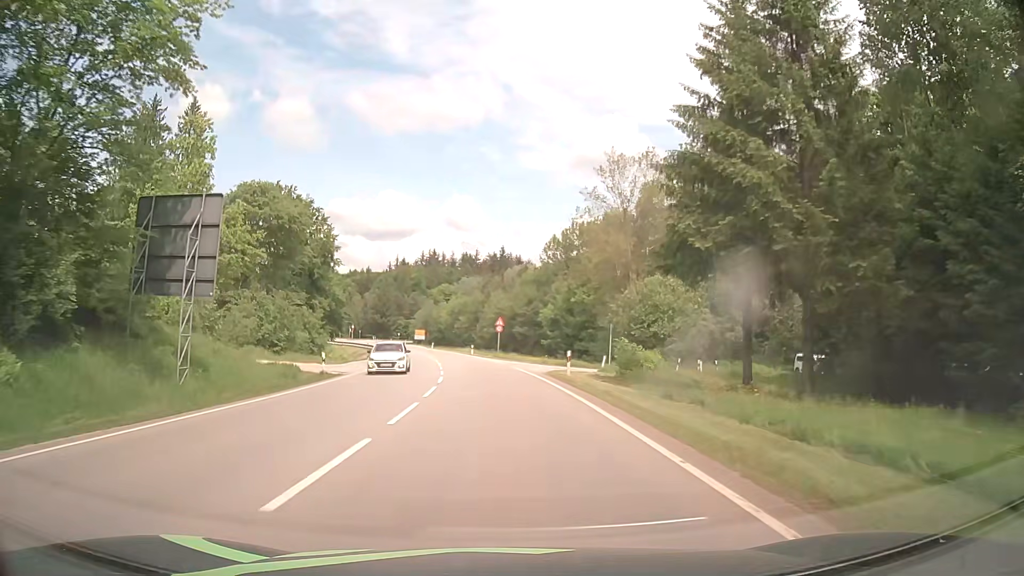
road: secondary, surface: asphalt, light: Day
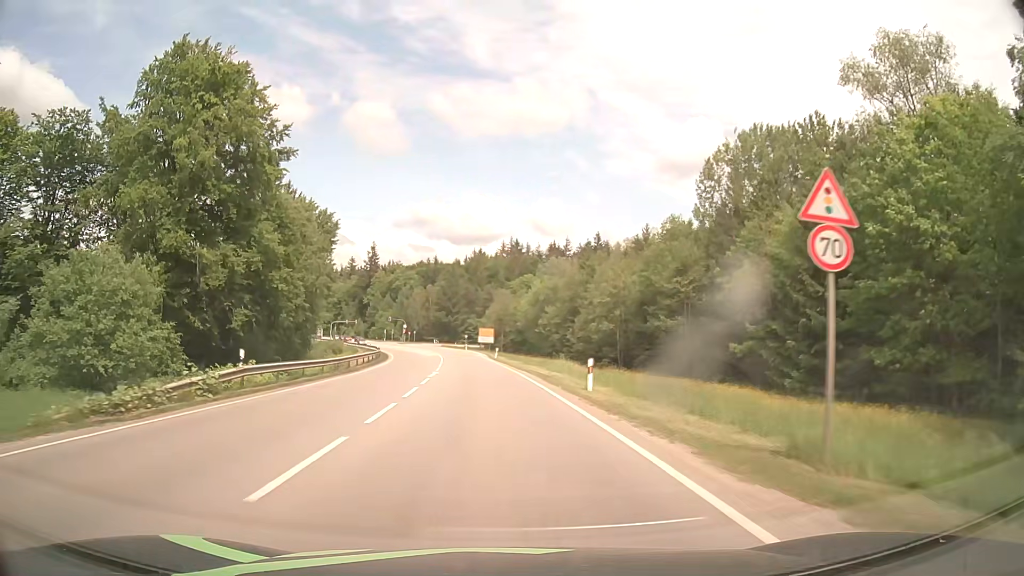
(-3.7, +53.8) m; -8°
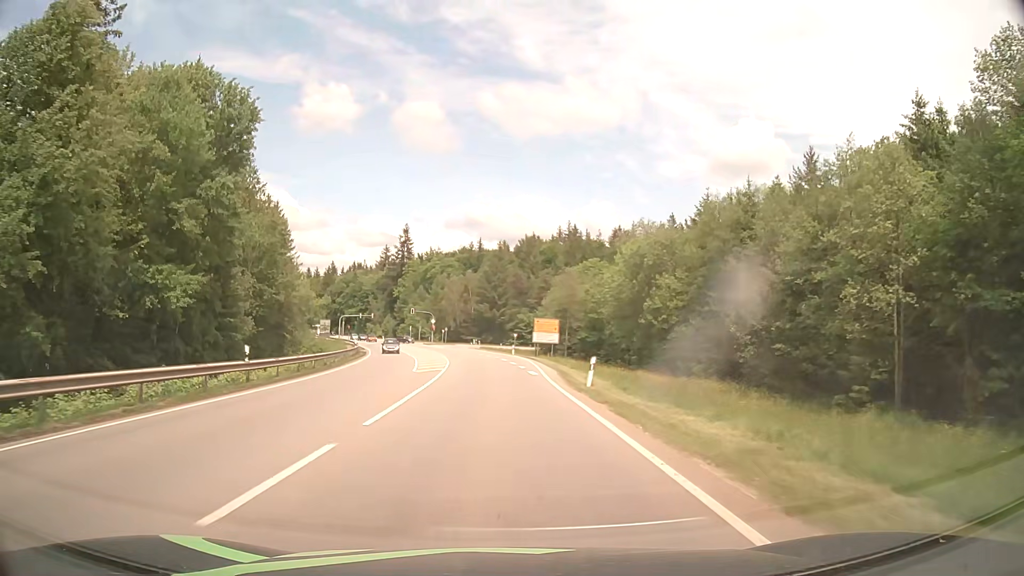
(-1.8, +43.1) m; -4°
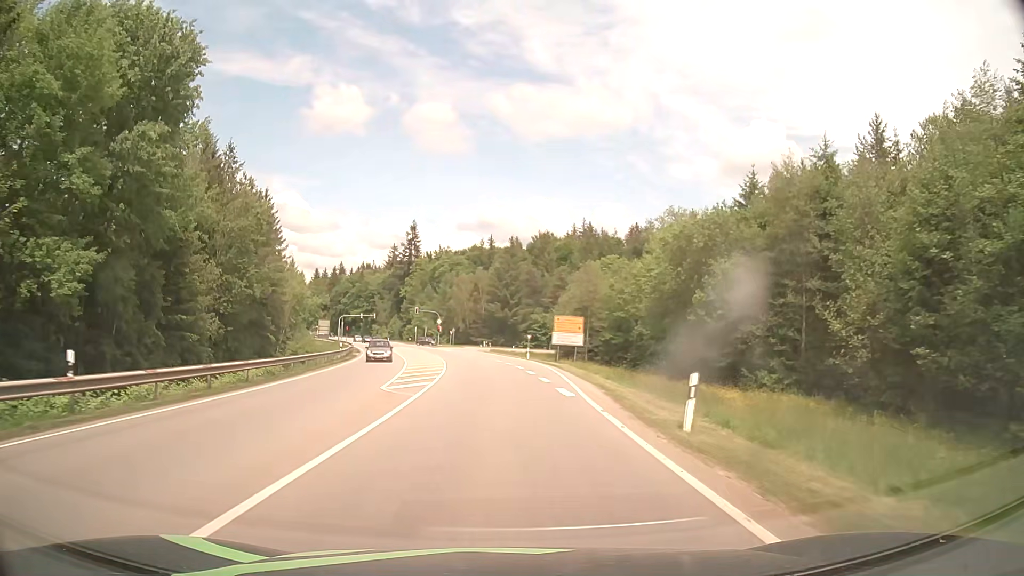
(-0.1, +10.8) m; -1°
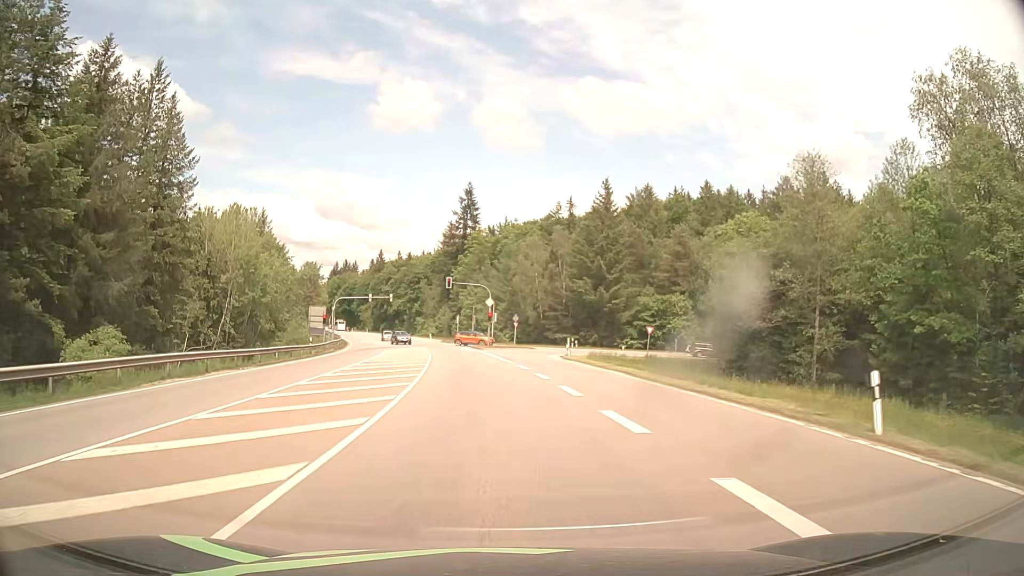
(-2.7, +50.2) m; -6°
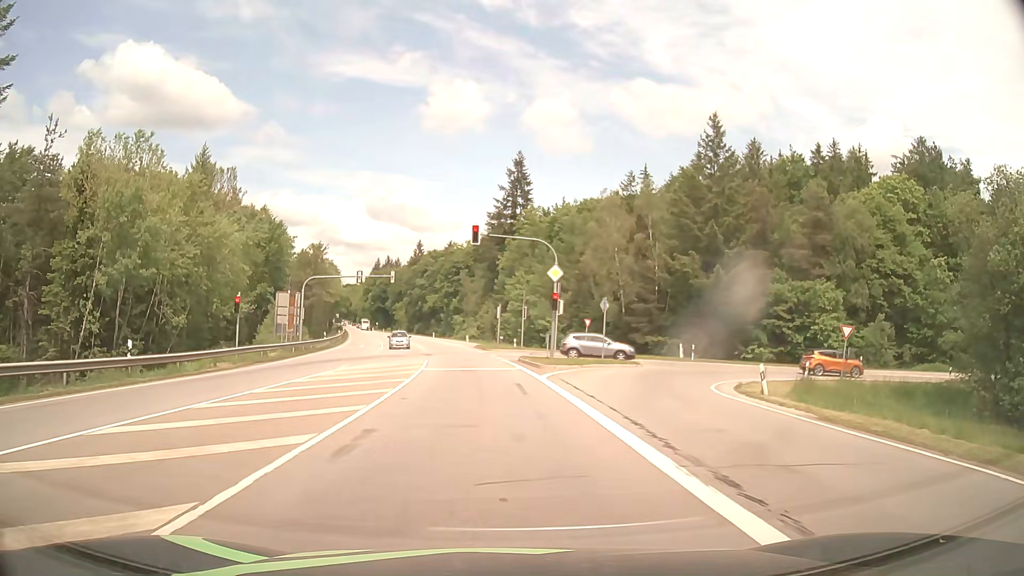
(-1.2, +30.8) m; -4°
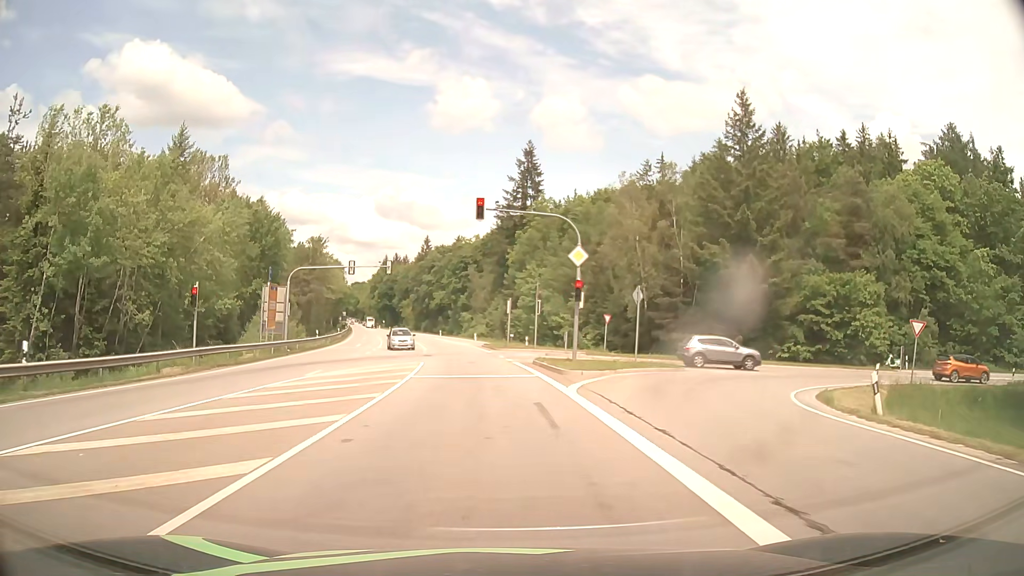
(0.0, +5.9) m; -1°
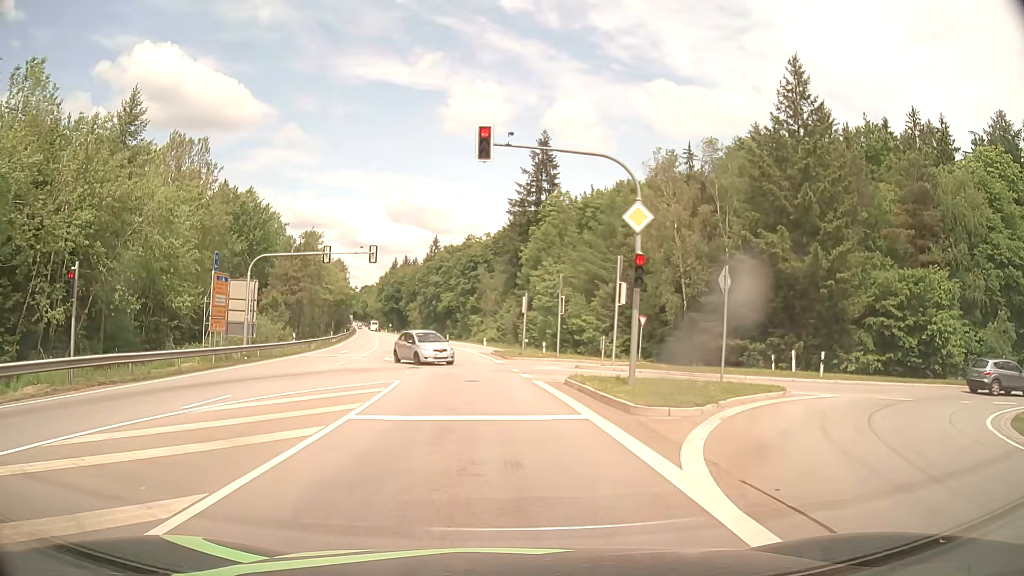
(-0.1, +9.5) m; -1°
(0, +10) (-1, +20) (-2, +30) (-3, +40) (-4, +50) (-6, +60) (-7, +70) (-9, +79) (-11, +89) (-13, +99) m
